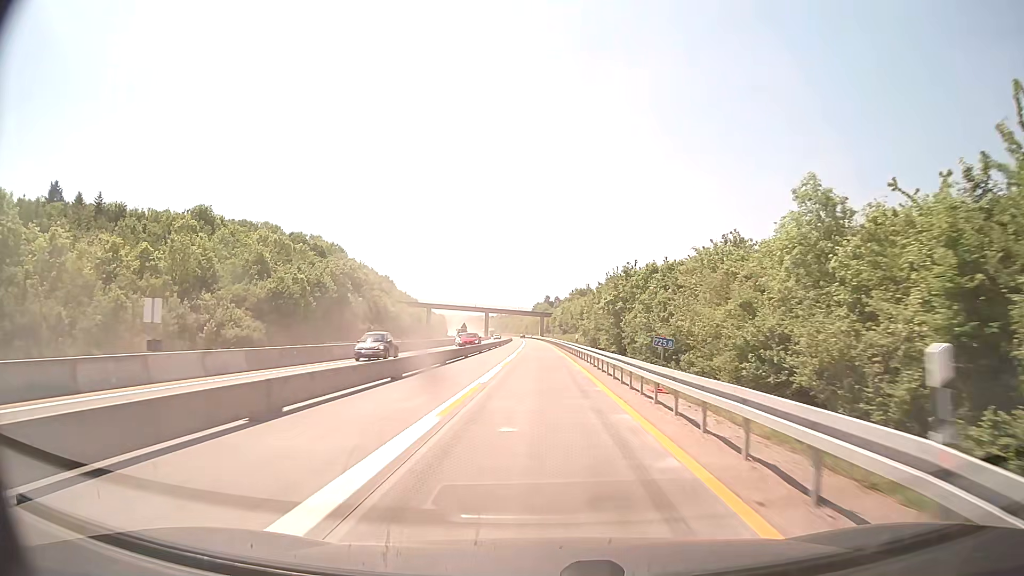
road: motorway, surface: concrete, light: Day
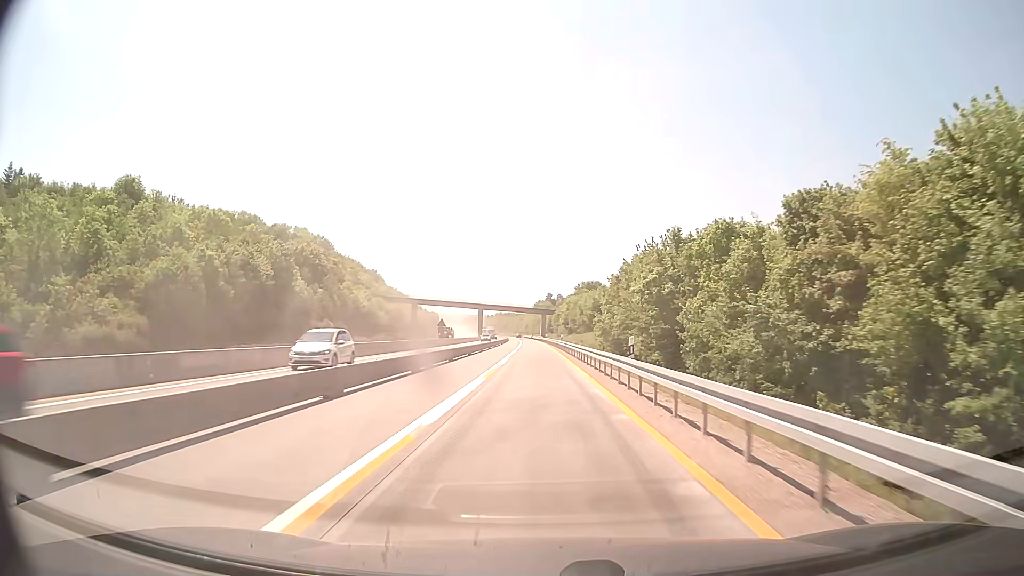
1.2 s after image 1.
(0.0, +26.2) m; 0°
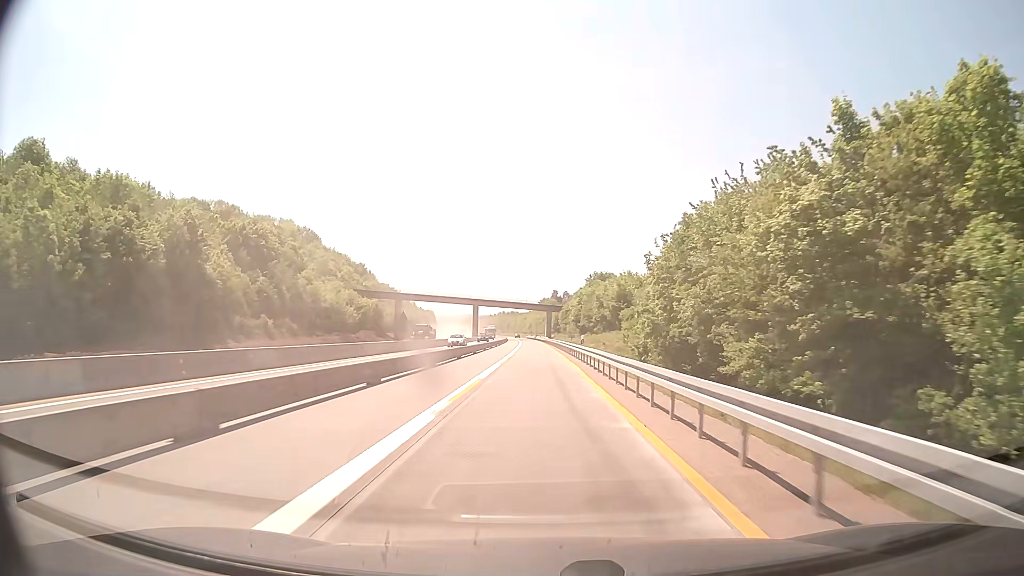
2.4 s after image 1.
(-0.1, +26.1) m; 0°
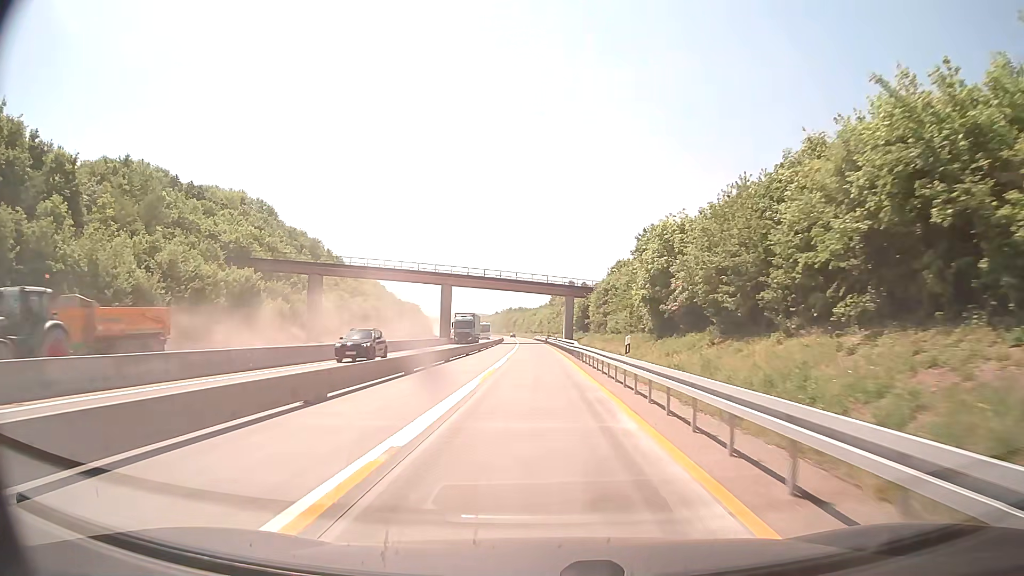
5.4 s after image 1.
(-0.6, +65.3) m; -1°
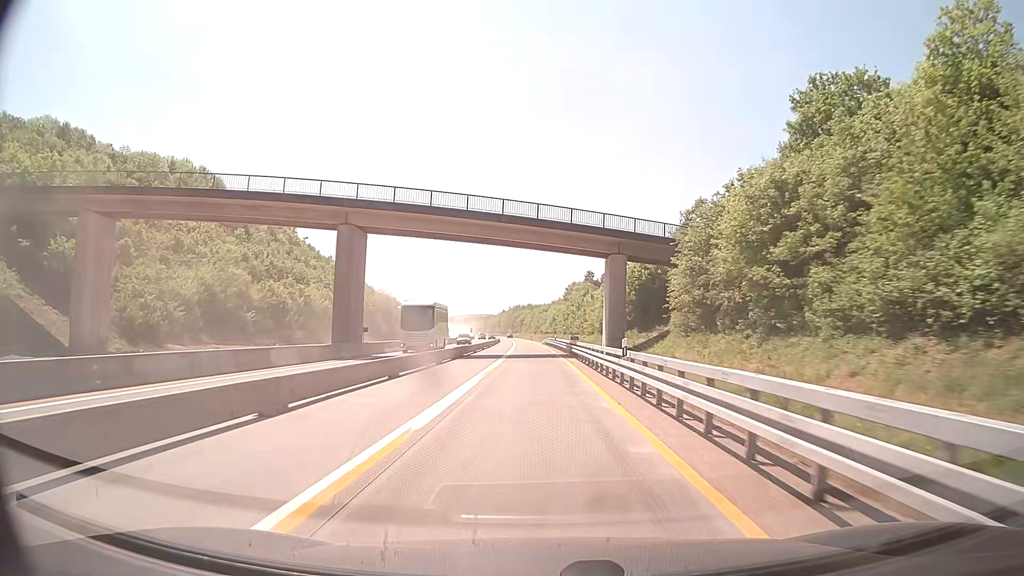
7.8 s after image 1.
(-0.4, +52.2) m; -1°
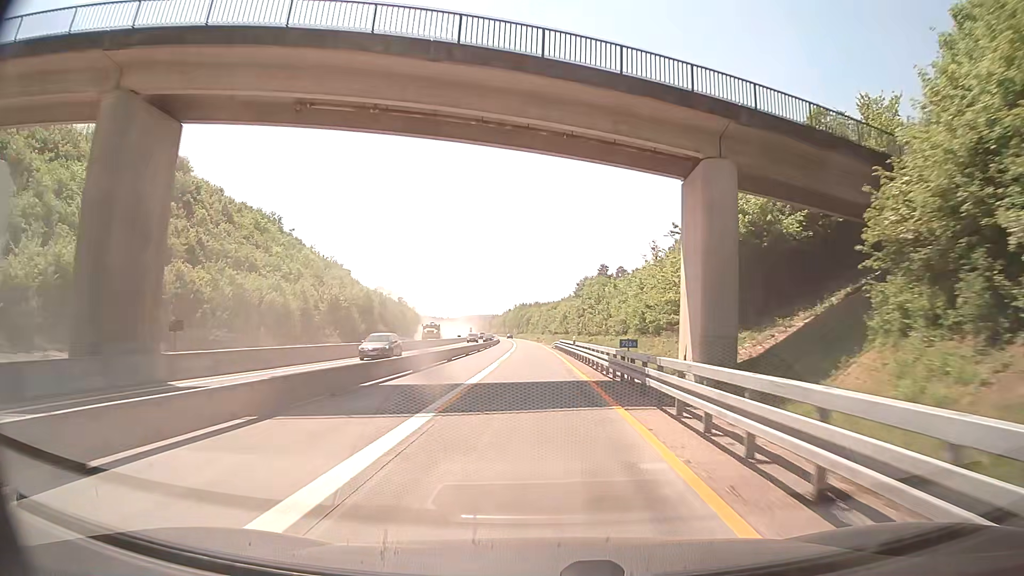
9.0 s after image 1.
(-0.2, +26.1) m; -1°
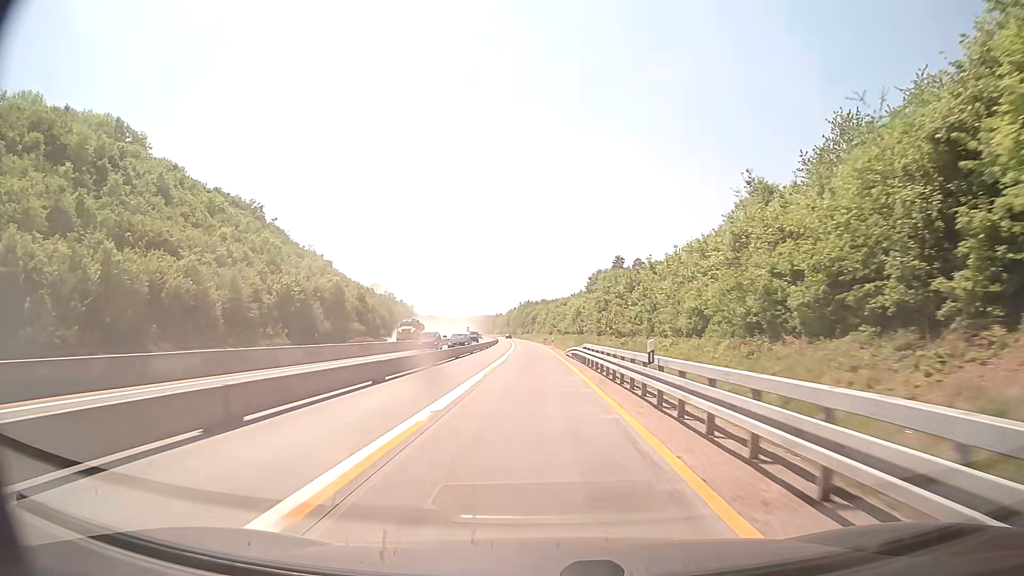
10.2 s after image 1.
(-0.3, +26.0) m; -1°
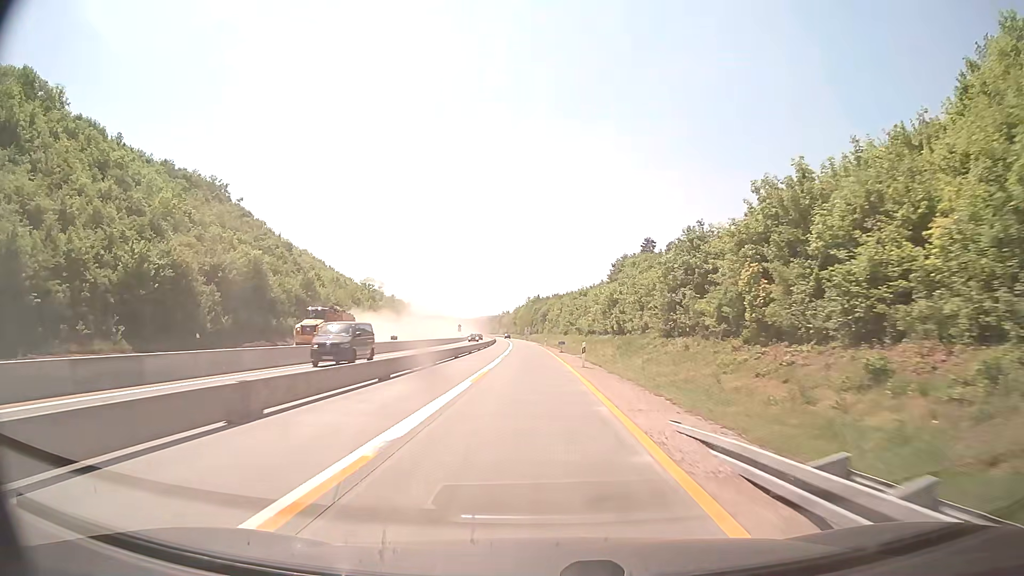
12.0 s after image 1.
(+0.2, +39.0) m; 0°
(0, +10) (0, +20) (0, +30) (0, +40) (-1, +50) (-1, +60) (-1, +70) (-2, +80) (-2, +90) (-3, +100) m
